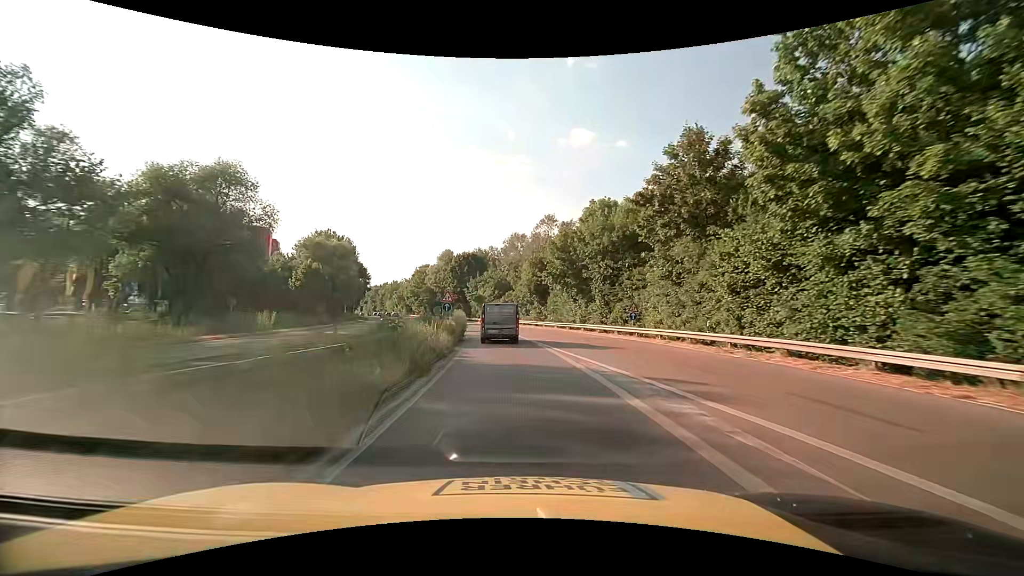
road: trunk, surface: asphalt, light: Day
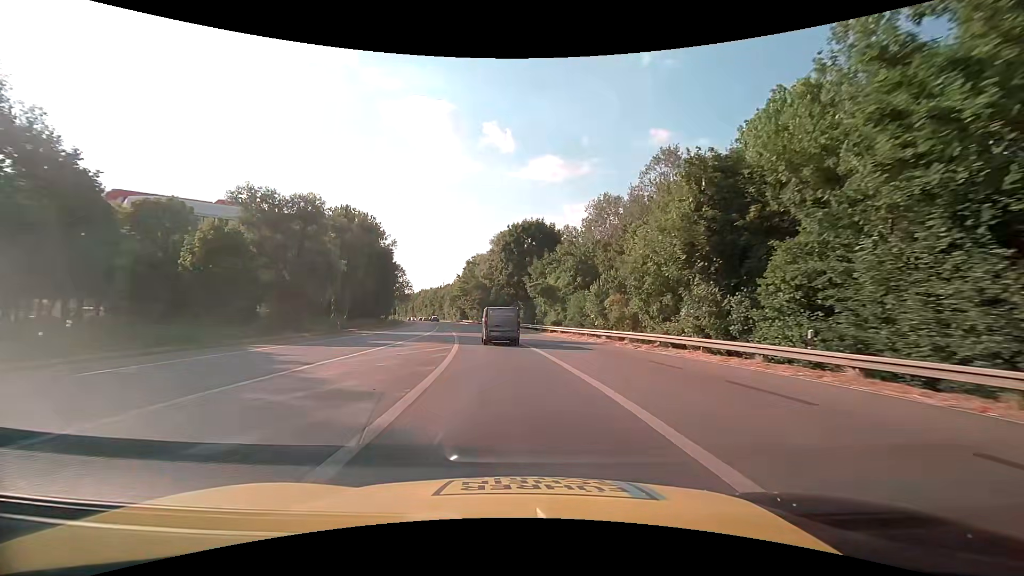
(-2.8, +39.3) m; -8°
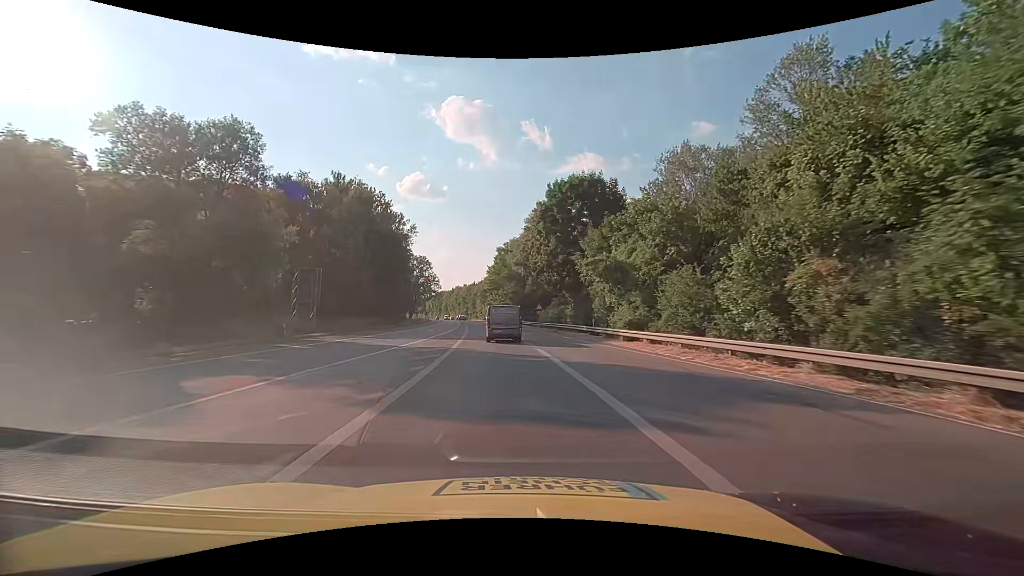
(-0.7, +19.7) m; -4°
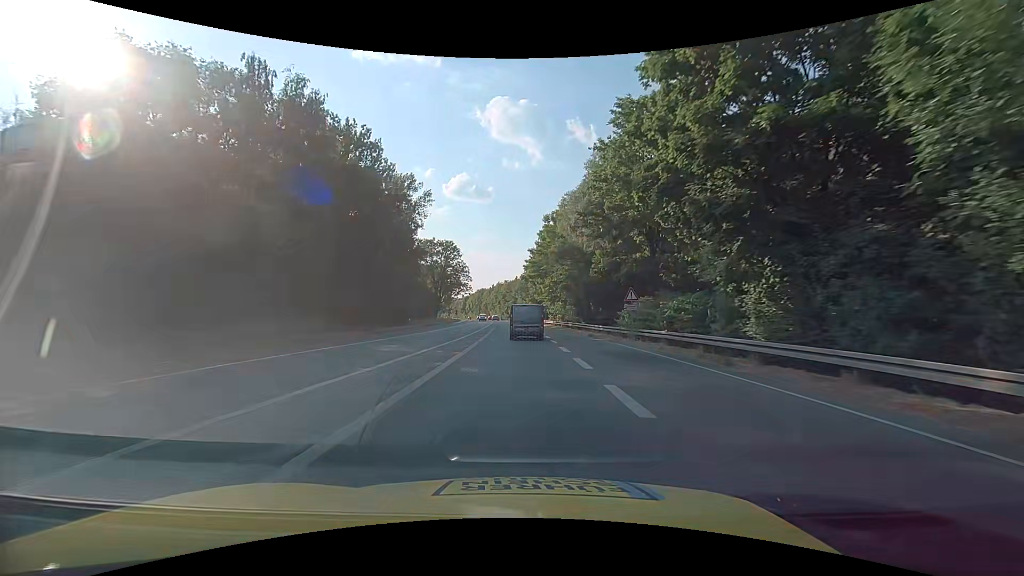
(-1.6, +29.6) m; -5°
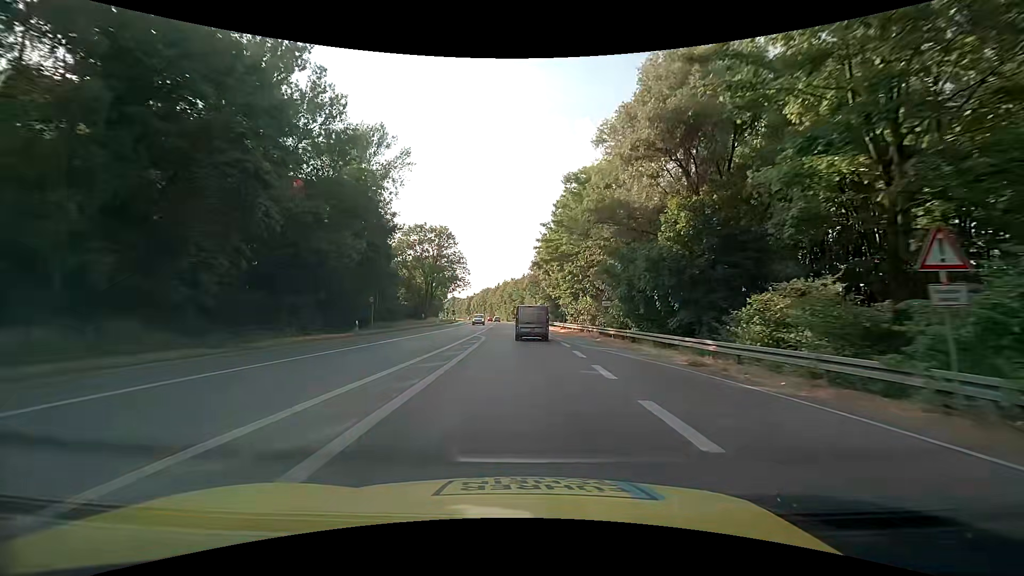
(-0.2, +19.7) m; 0°
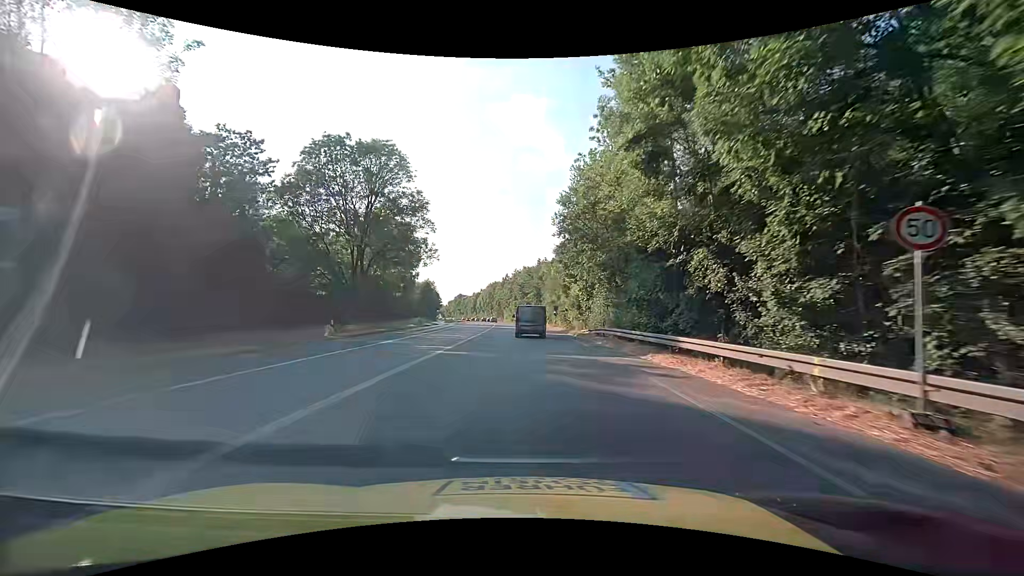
(-0.9, +46.0) m; -2°
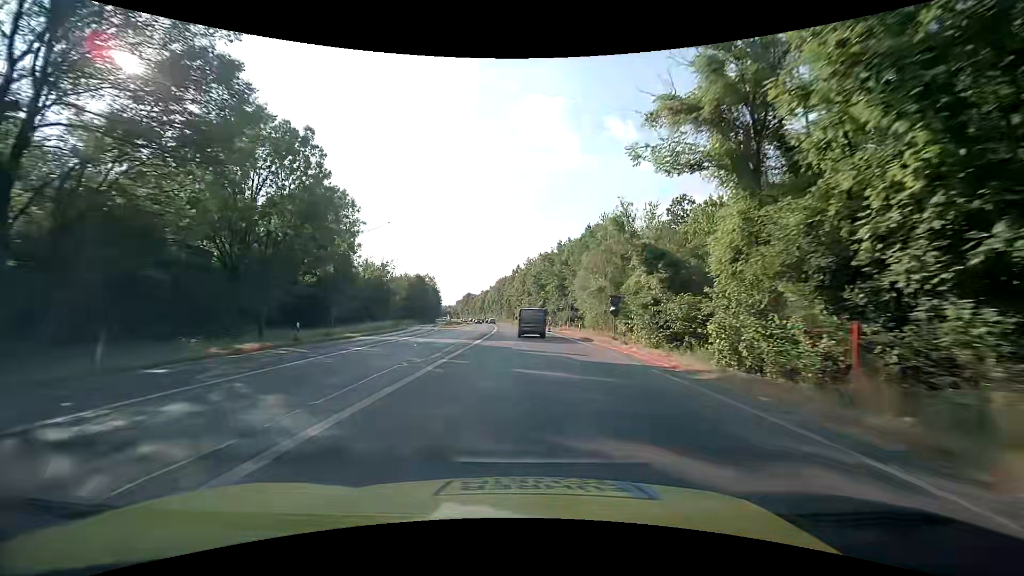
(-0.3, +34.3) m; -2°
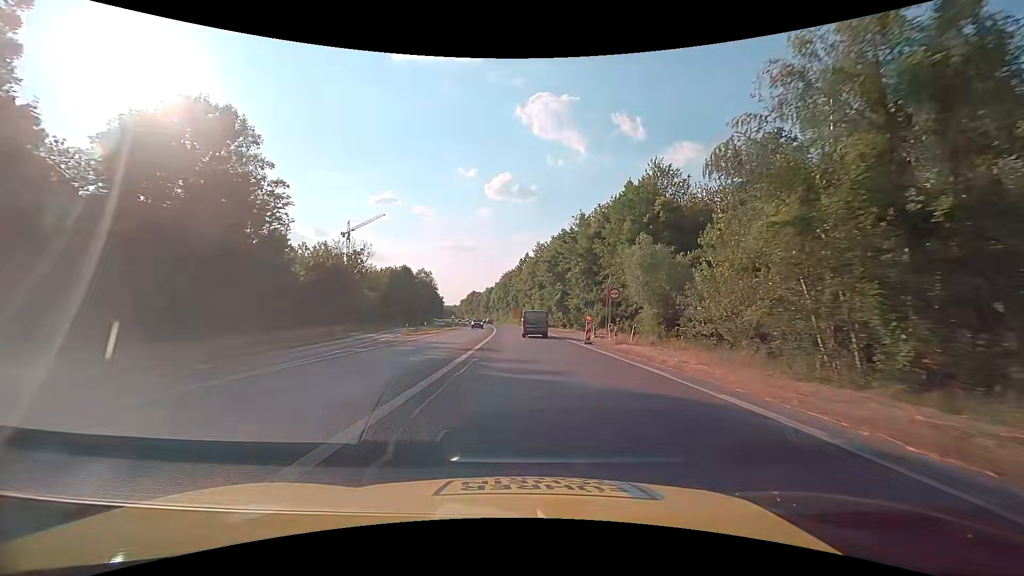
(-0.1, +25.8) m; -1°
